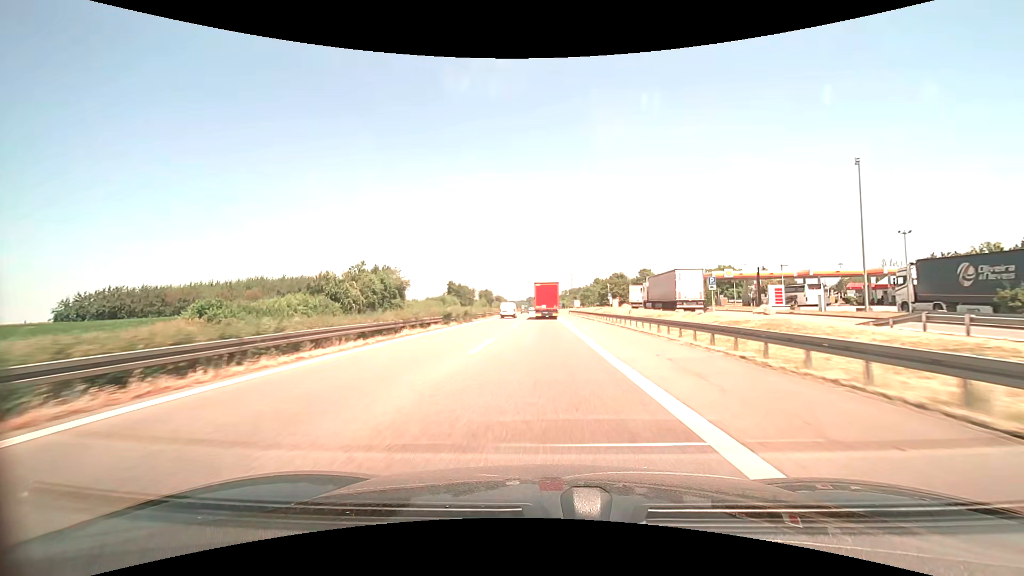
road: motorway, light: Day
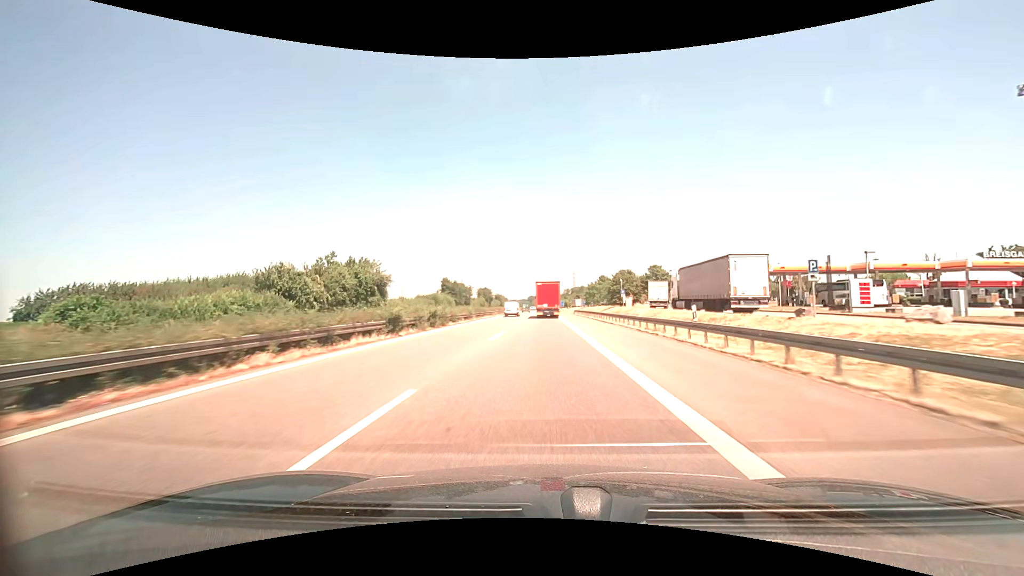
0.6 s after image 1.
(-0.1, +13.0) m; 0°
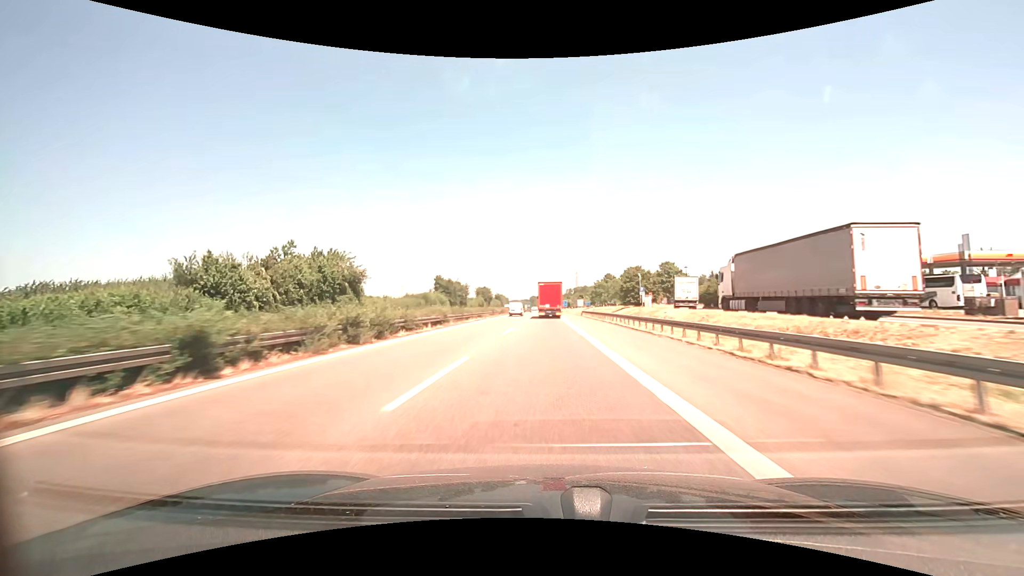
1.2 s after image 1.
(0.0, +13.1) m; 0°
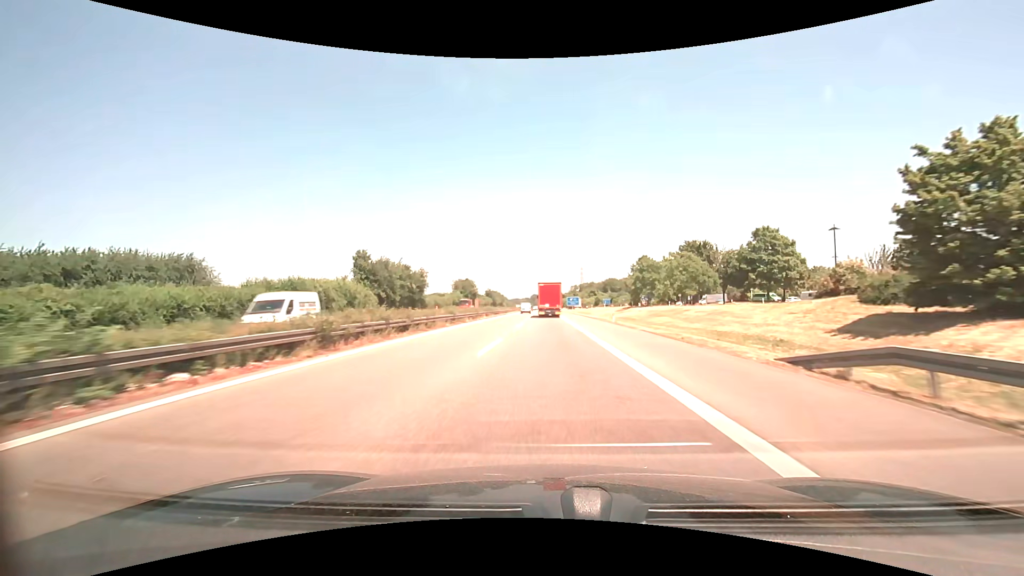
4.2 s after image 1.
(-0.1, +65.0) m; 0°
(0, +10) (0, +20) (0, +30) (0, +40) (0, +50) (0, +60) (0, +70) (0, +80) (0, +90) (0, +100) m
